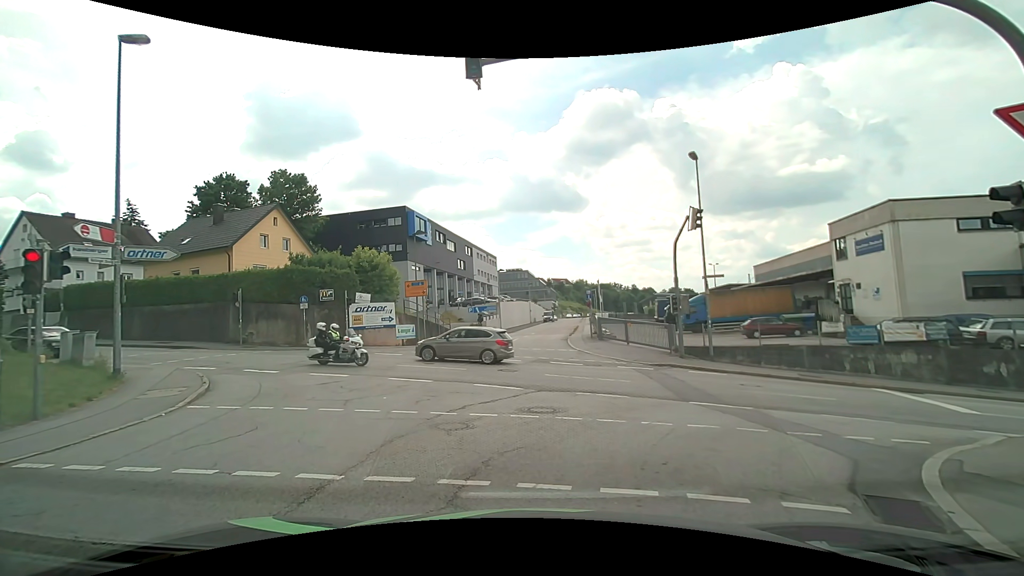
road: residential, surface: asphalt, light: Day
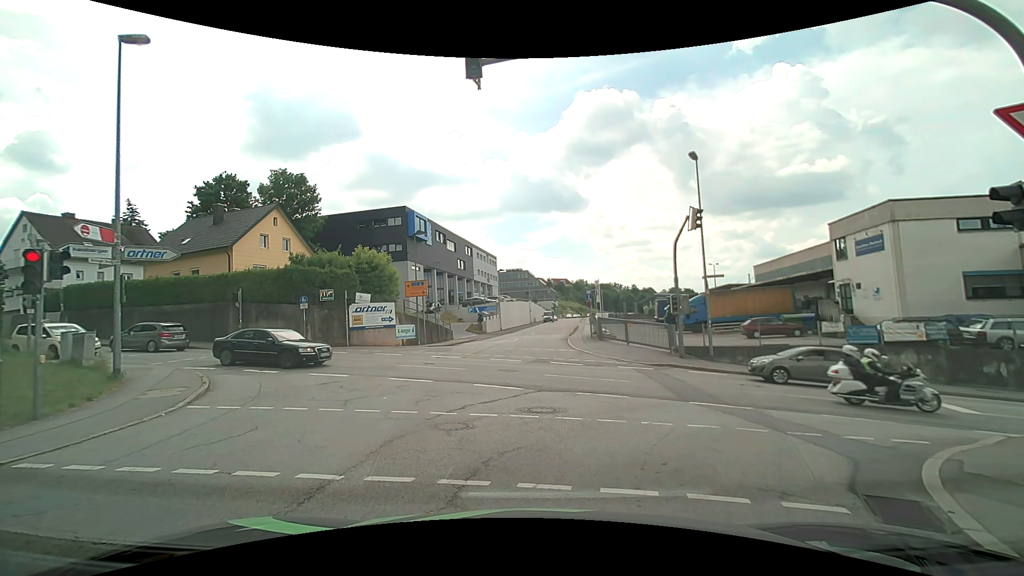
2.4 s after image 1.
(0.0, 0.0) m; 0°
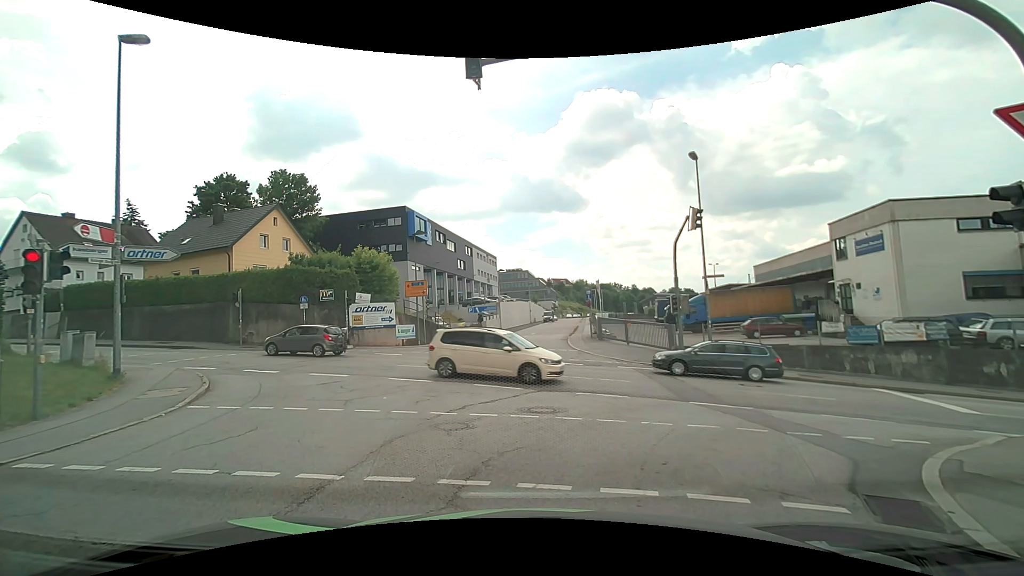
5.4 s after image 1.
(0.0, 0.0) m; 0°
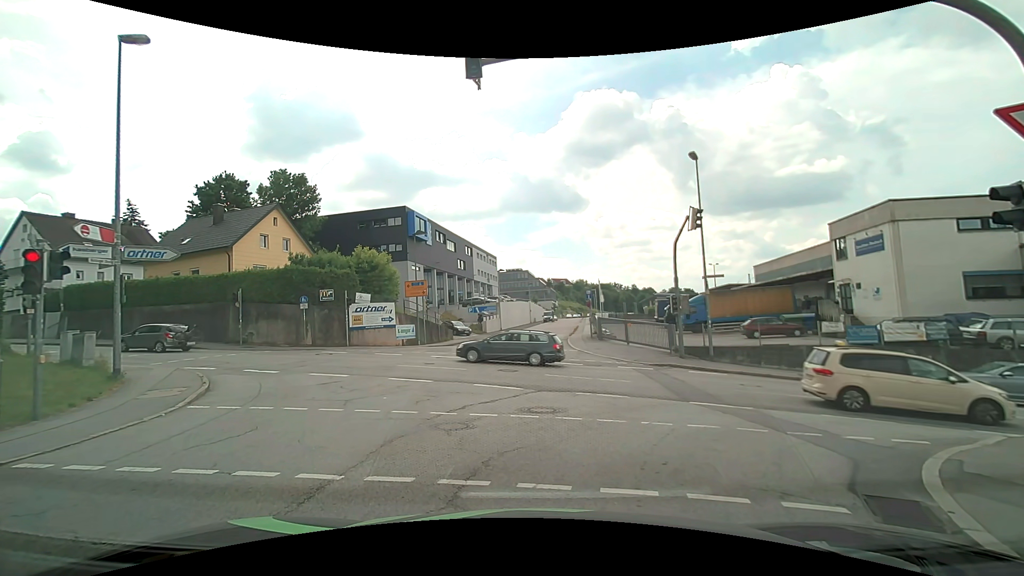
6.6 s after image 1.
(0.0, 0.0) m; 0°
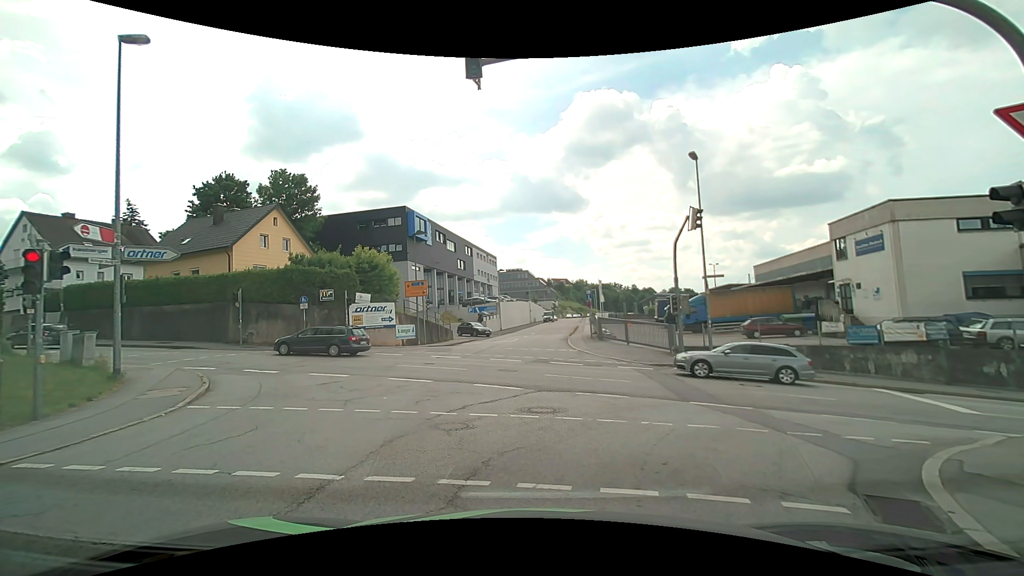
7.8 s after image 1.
(0.0, 0.0) m; 0°
(+1, +10) (+2, +20) (+2, +30) (+3, +40) (+5, +50) (+7, +60) (+9, +69) (+11, +79) (+12, +89) (+14, +99) m
